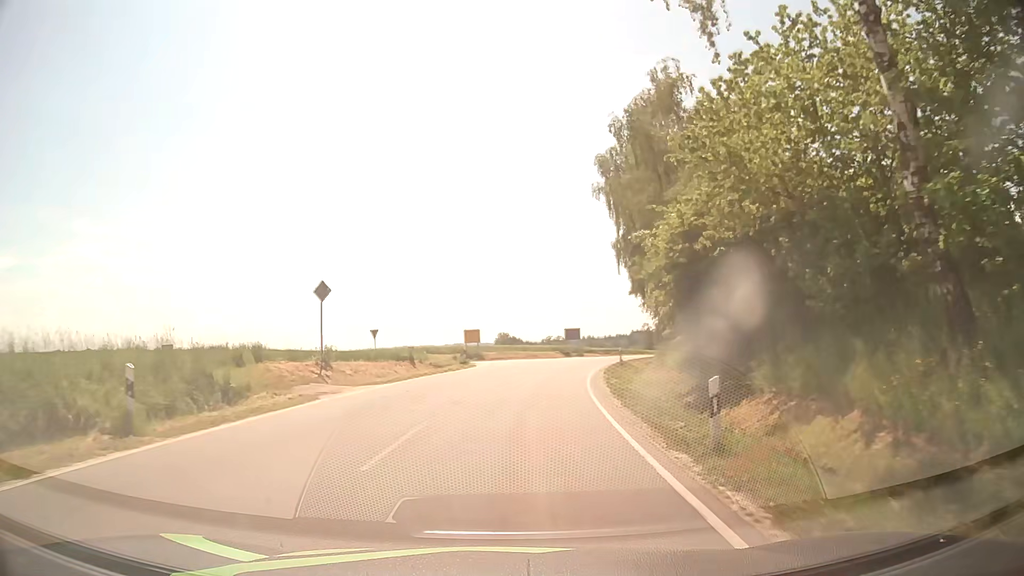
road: tertiary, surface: asphalt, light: Day
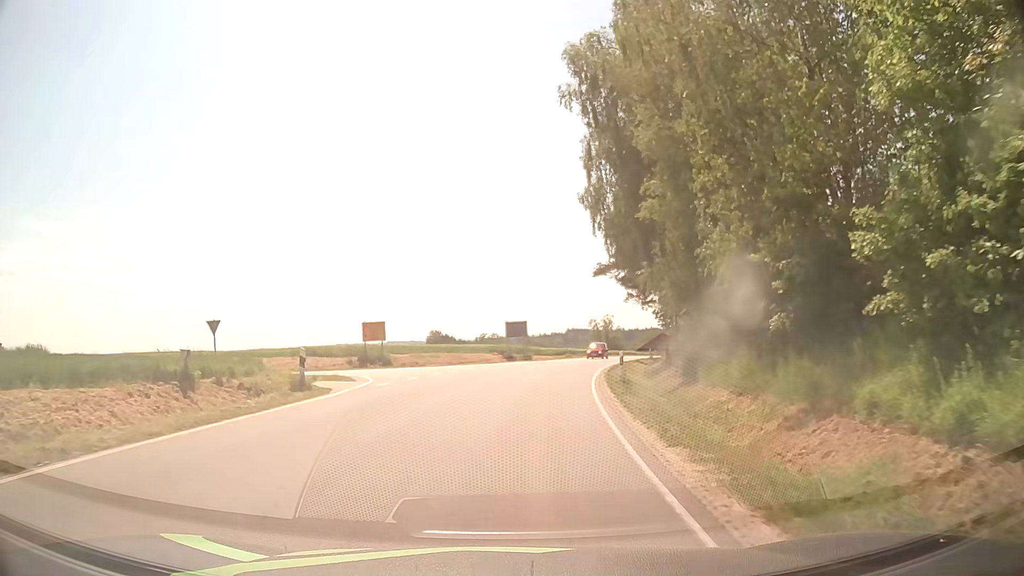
(+0.9, +19.1) m; +5°
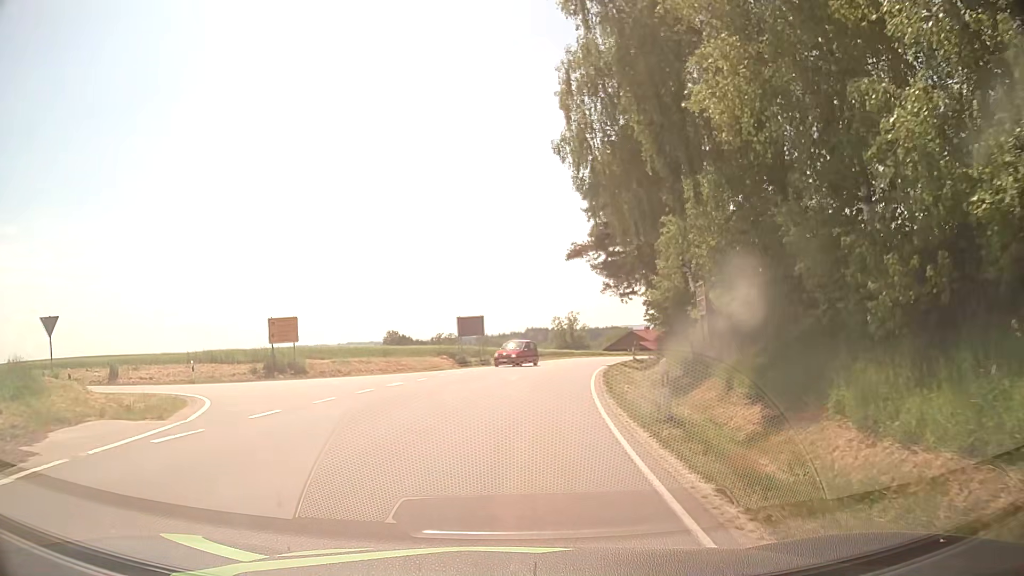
(+0.3, +10.5) m; +4°
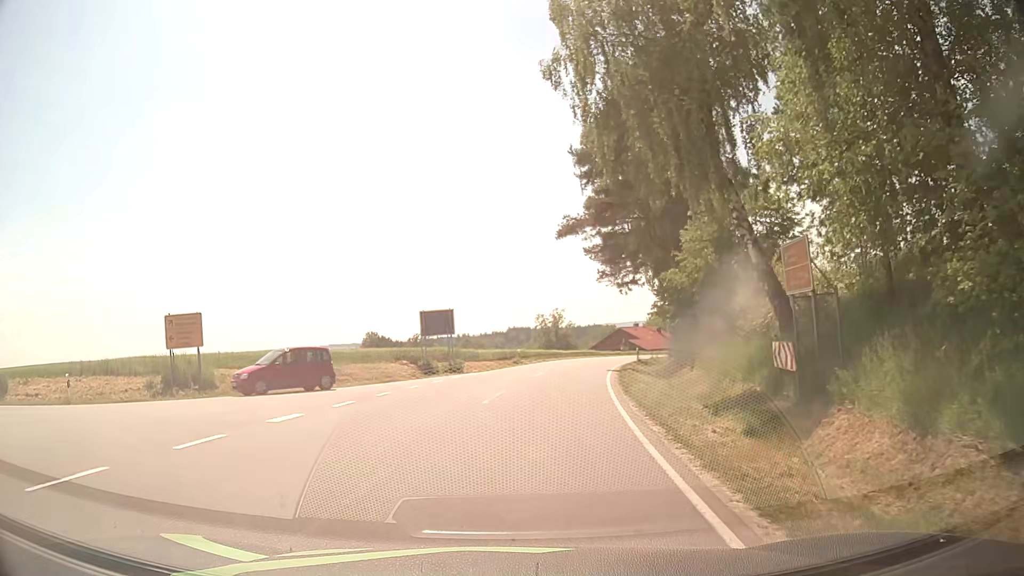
(+0.2, +8.8) m; +2°
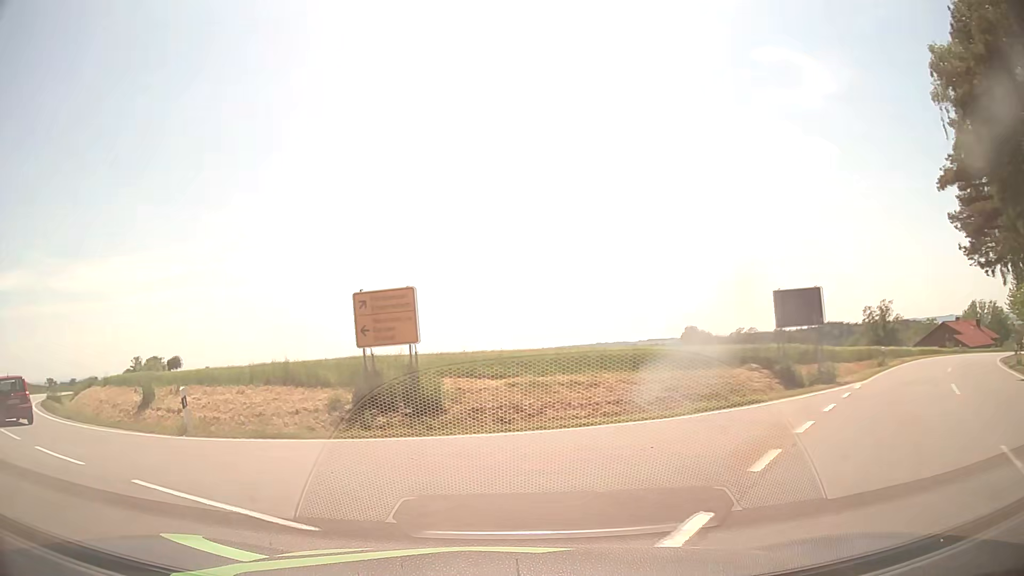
(-1.8, +10.4) m; -26°
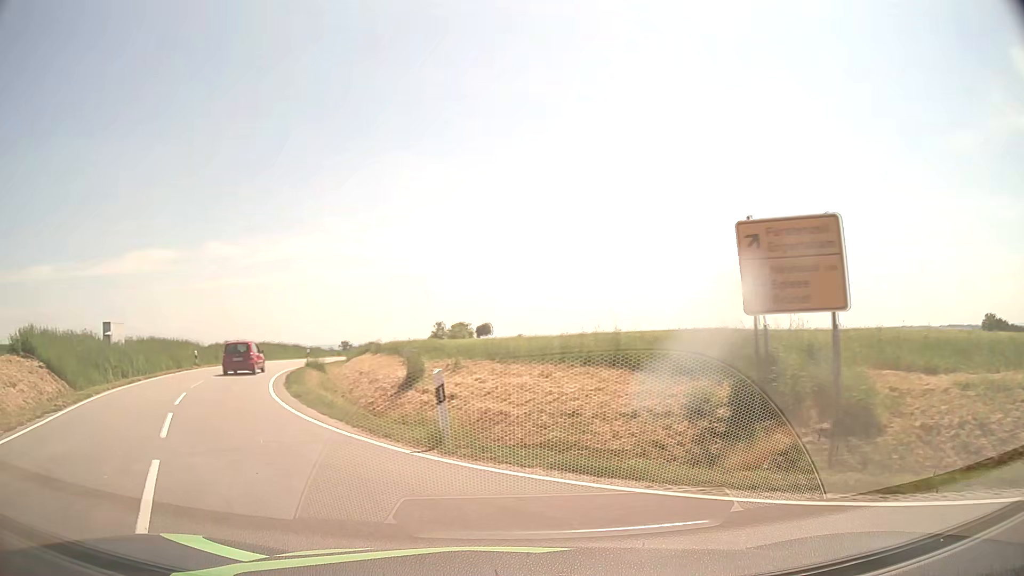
(-1.5, +6.2) m; -28°
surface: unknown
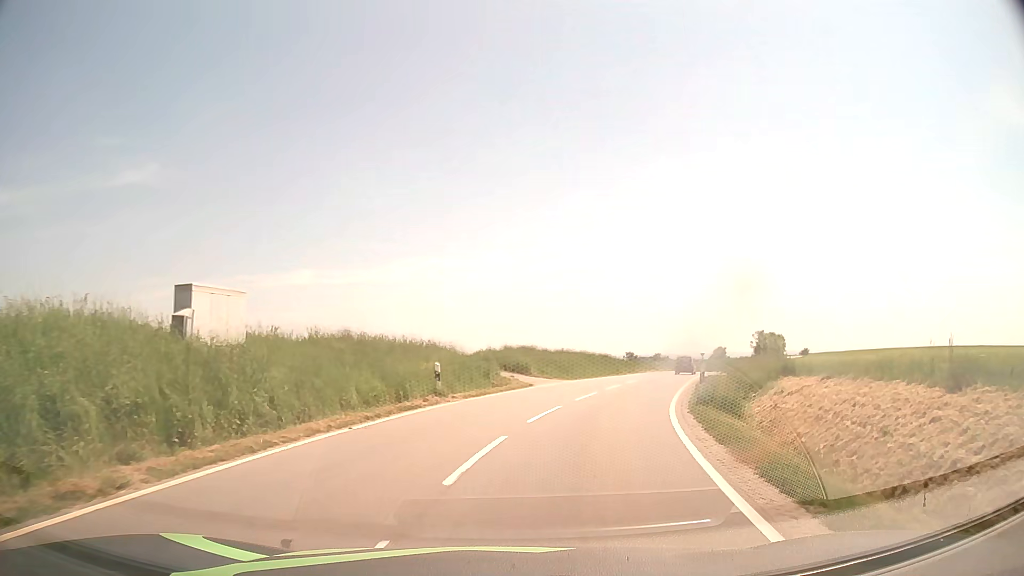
(-8.5, +20.7) m; -24°
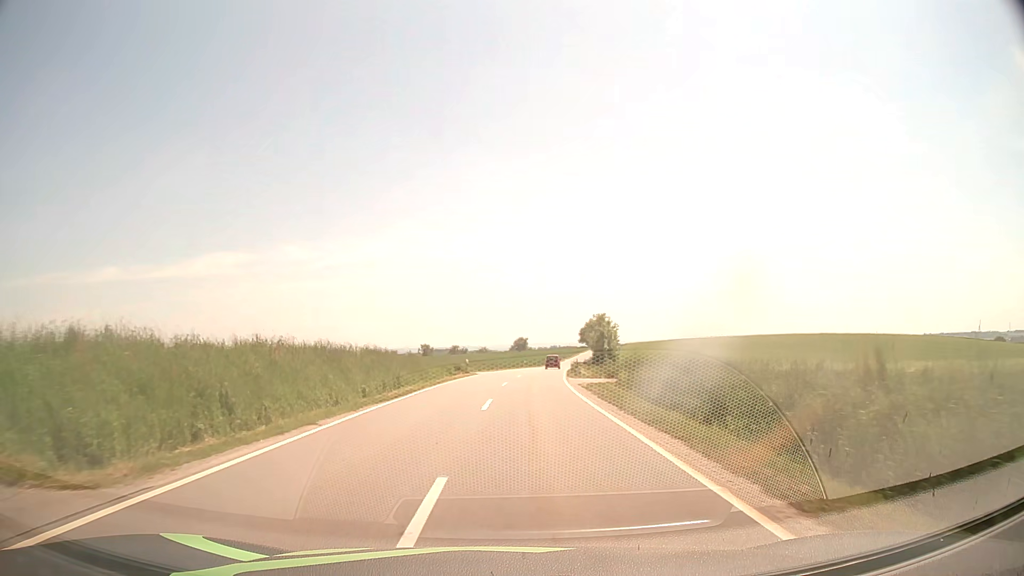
(+4.7, +27.2) m; +17°
(0, +10) (0, +20) (+1, +30) (+1, +40) (+2, +50) (+3, +60) (+4, +70) (+5, +80) (+6, +90) (+8, +100) m
